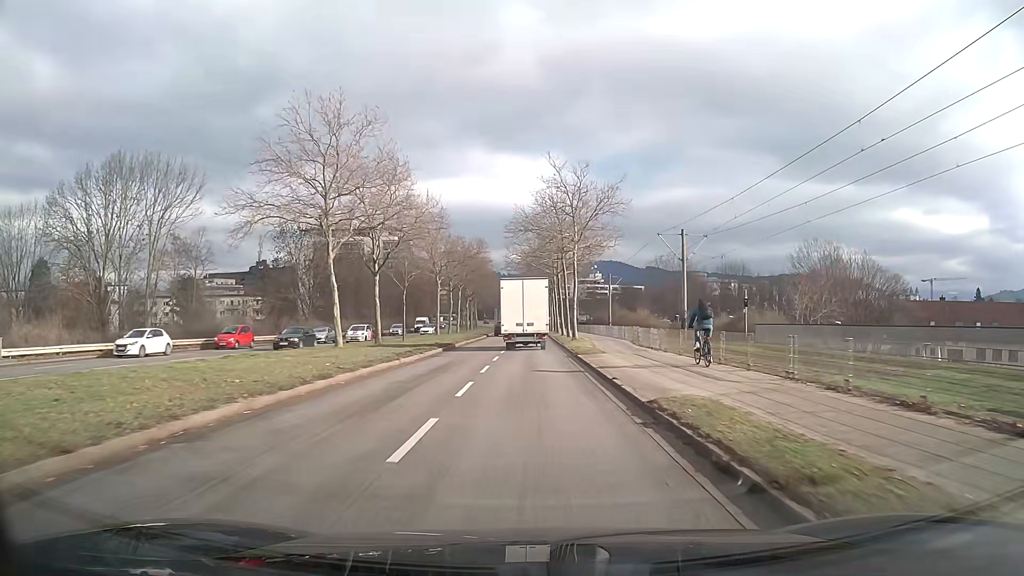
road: secondary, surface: asphalt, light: Day
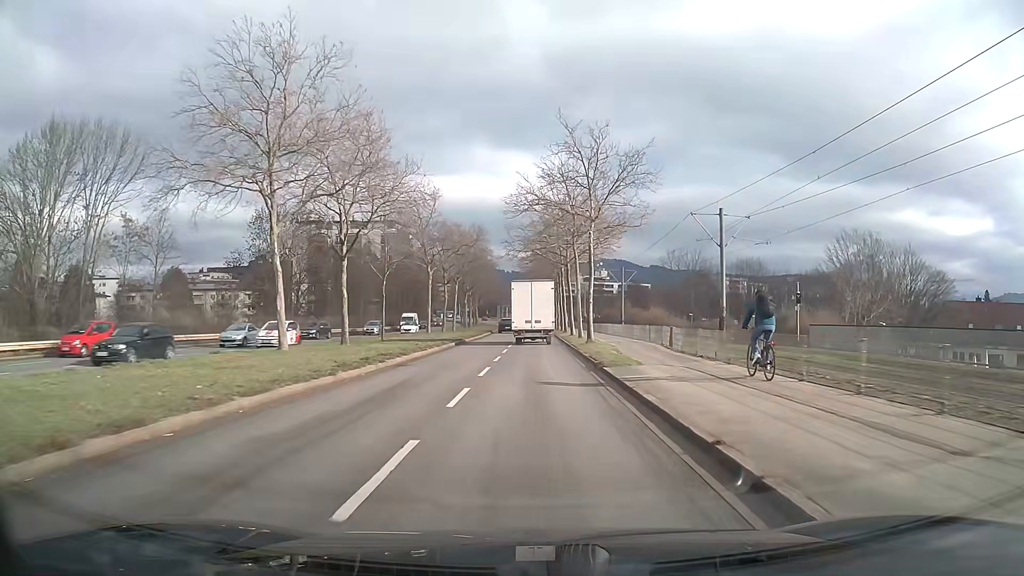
(-0.1, +8.1) m; -1°
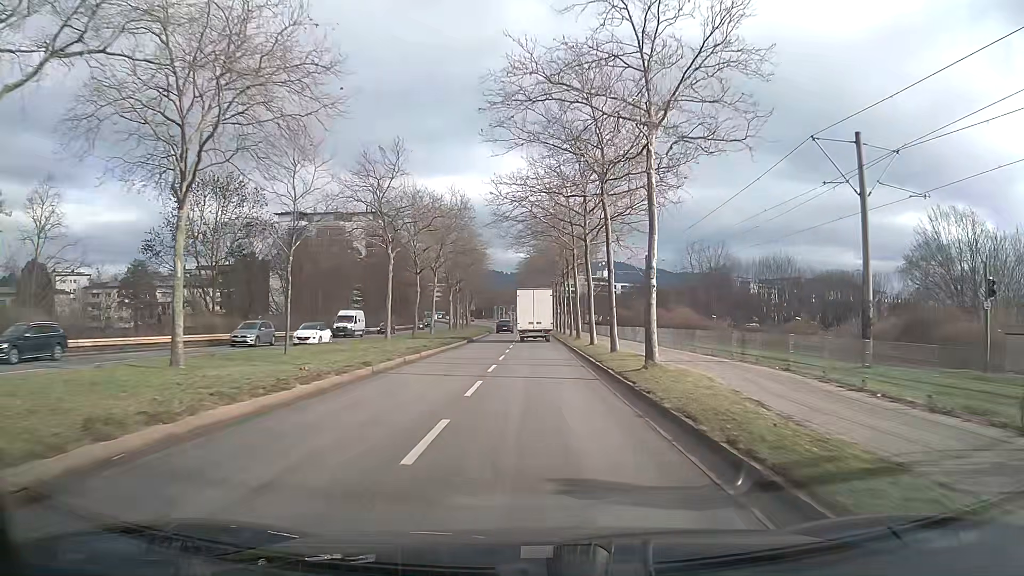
(0.0, +16.2) m; 0°
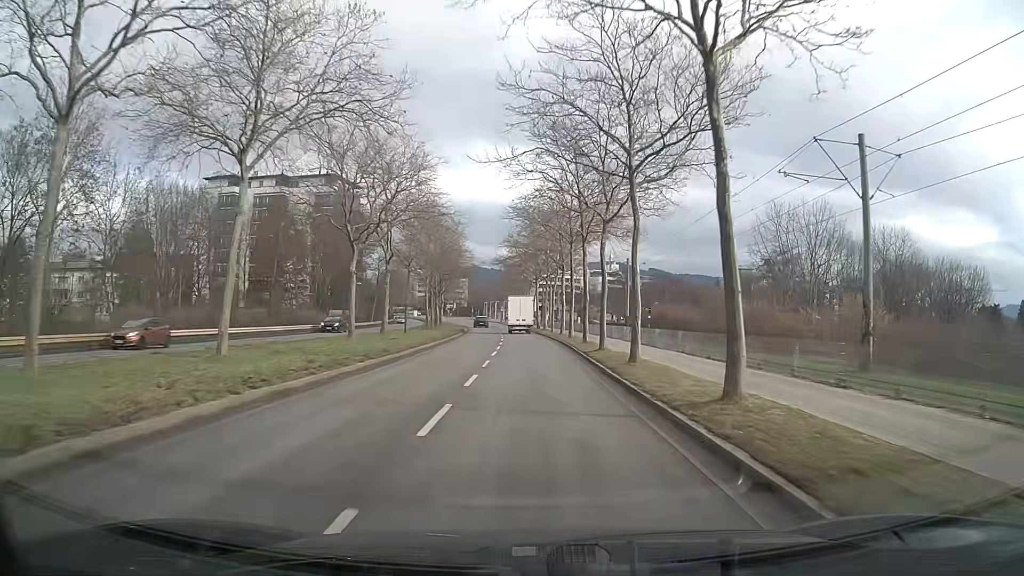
(+0.2, +40.6) m; 0°
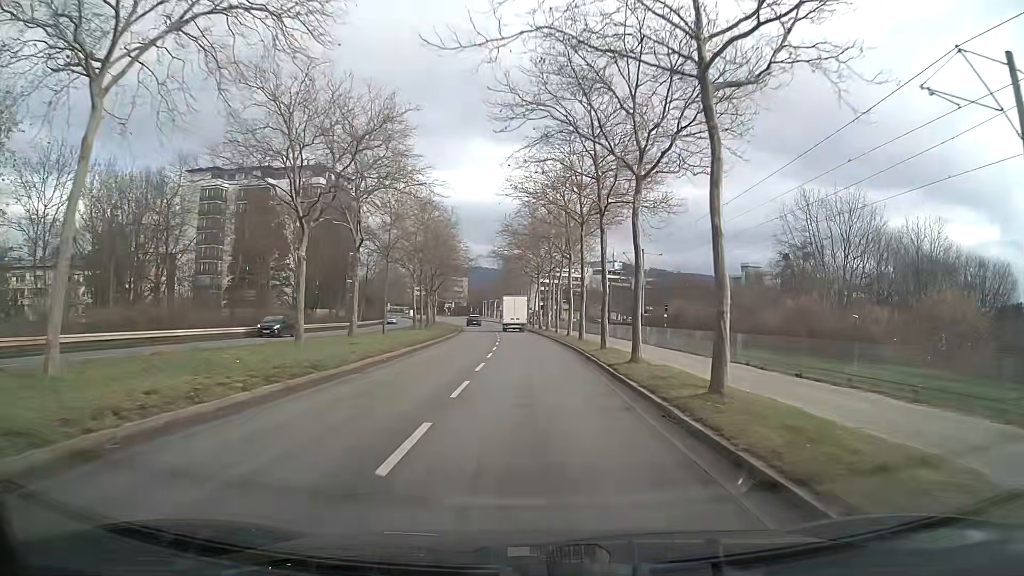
(0.0, +8.1) m; 0°
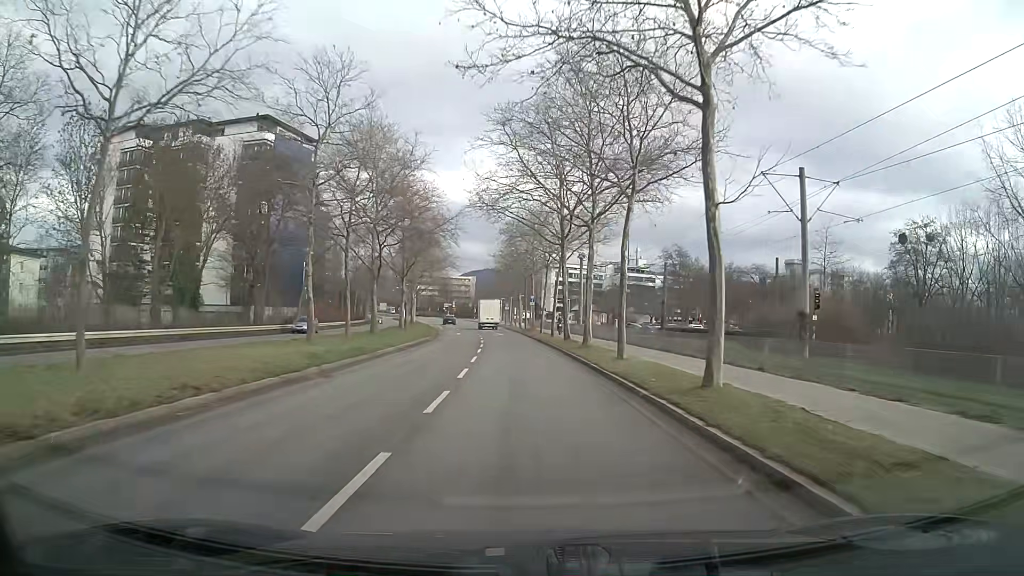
(-0.2, +32.0) m; -1°
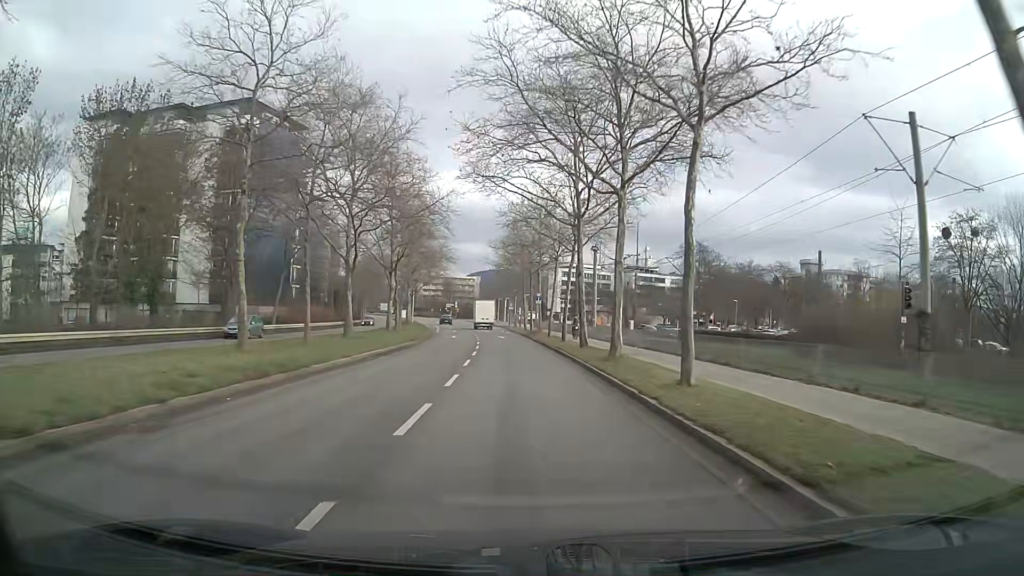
(0.0, +7.9) m; 0°
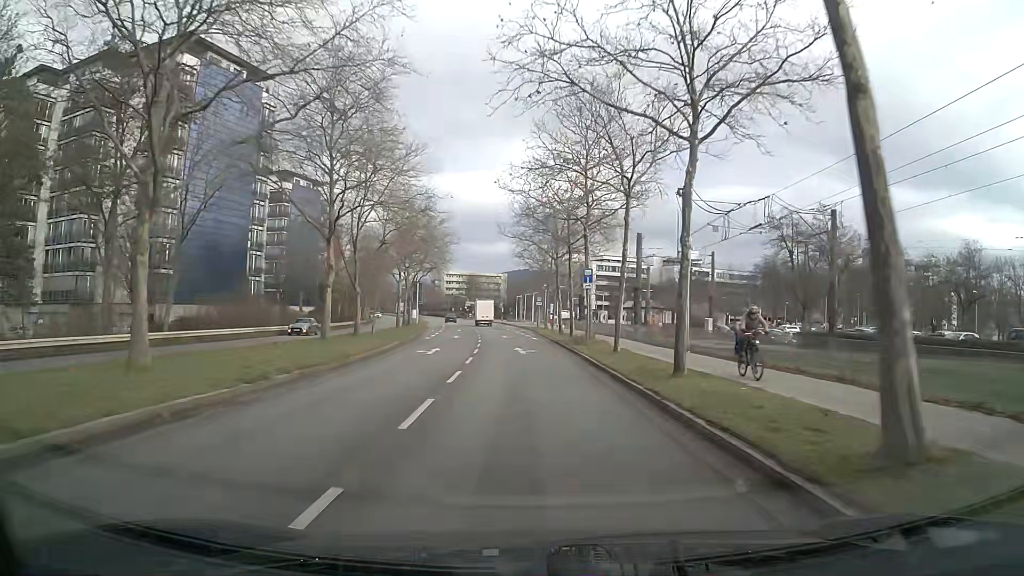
(-0.6, +23.6) m; -3°
